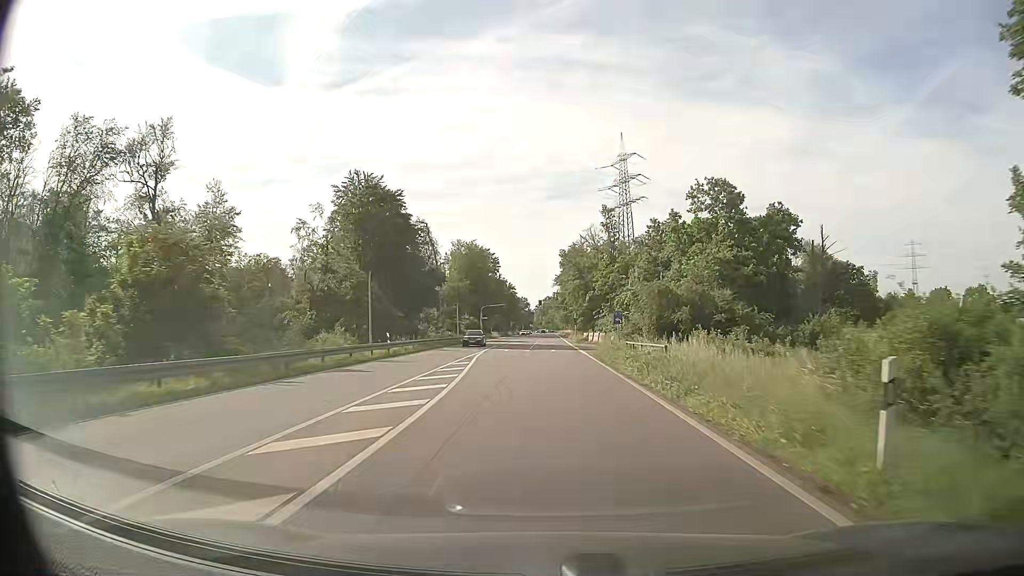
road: primary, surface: asphalt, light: Day
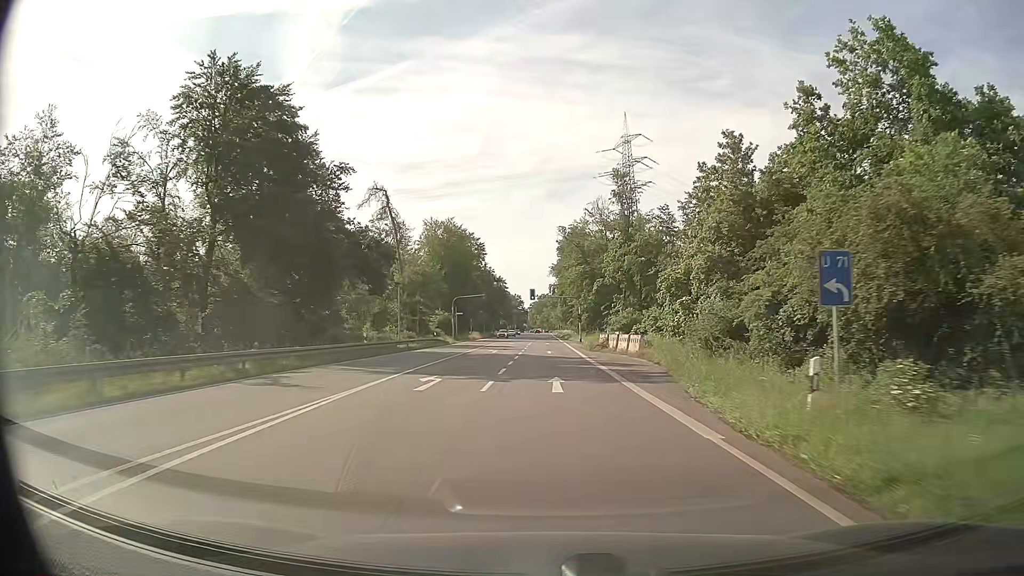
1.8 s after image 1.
(+0.5, +29.3) m; +1°
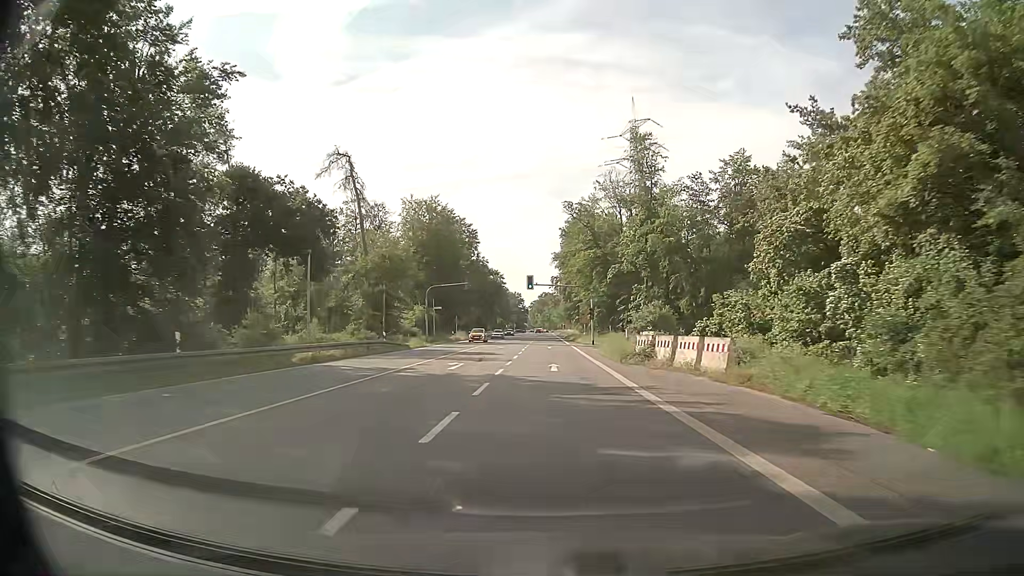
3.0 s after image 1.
(0.0, +19.4) m; 0°
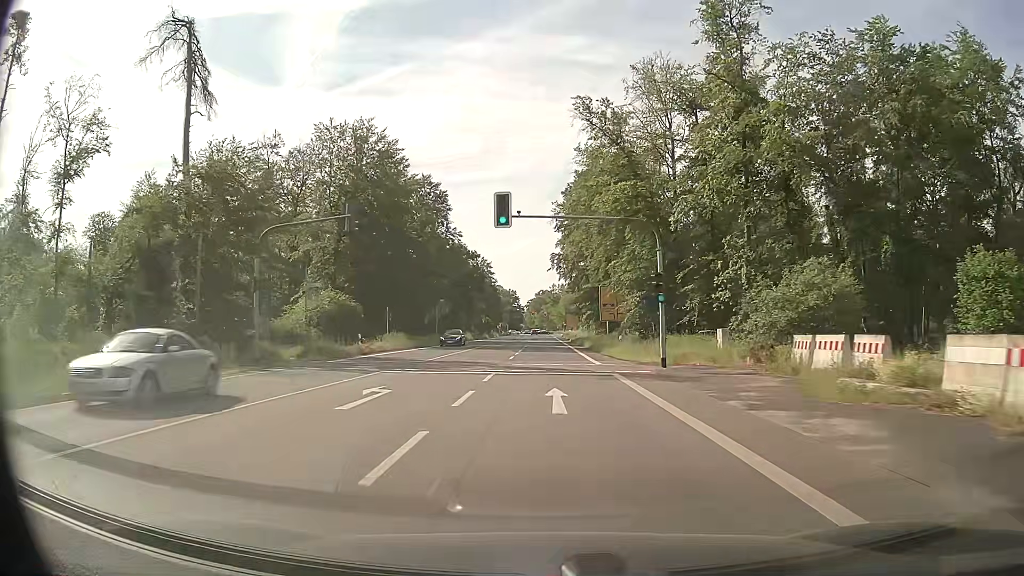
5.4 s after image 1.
(+0.1, +38.6) m; 0°
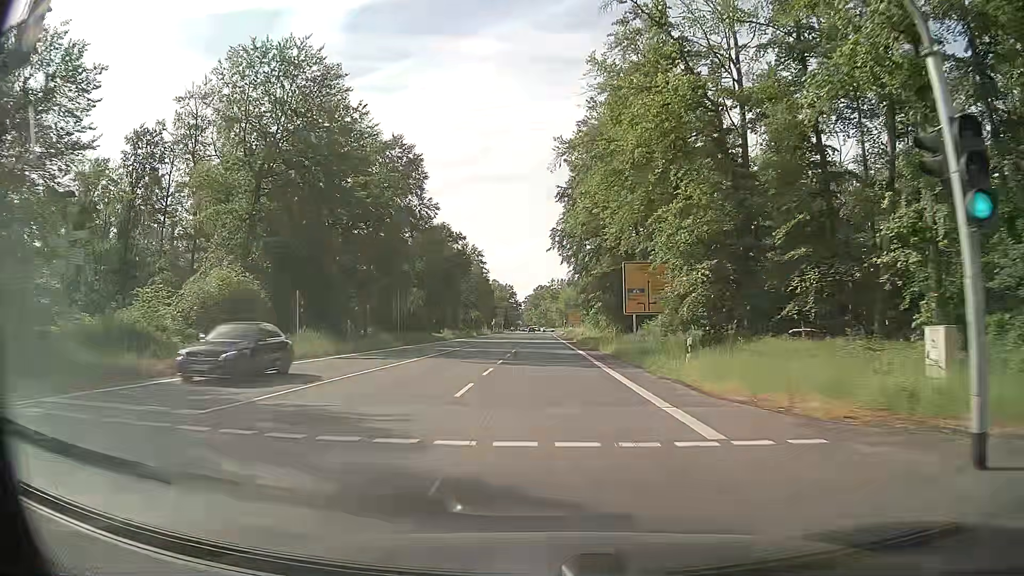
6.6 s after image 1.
(0.0, +19.0) m; 0°
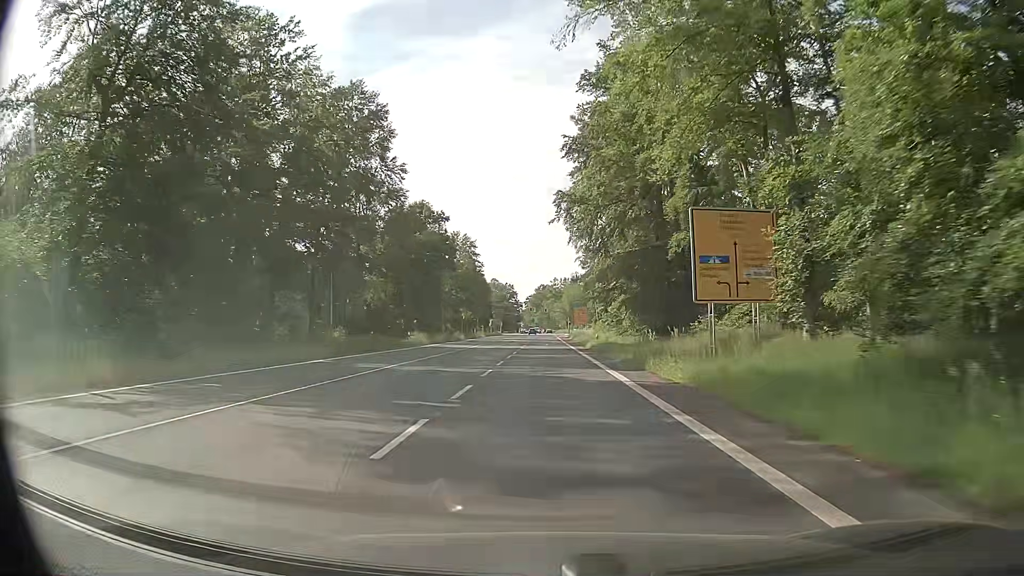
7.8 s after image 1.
(-0.1, +18.6) m; -1°
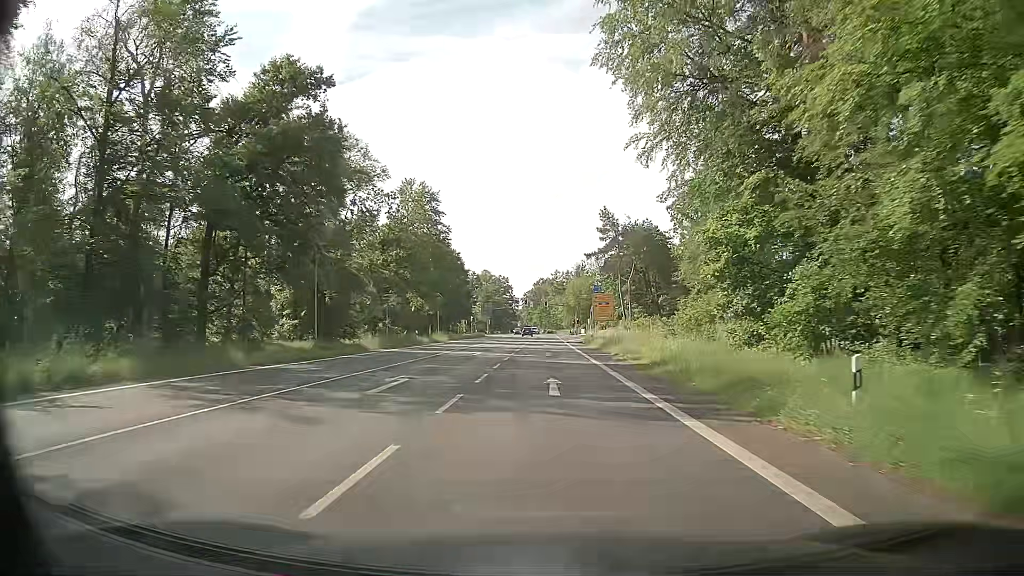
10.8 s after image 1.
(+0.1, +44.9) m; 0°
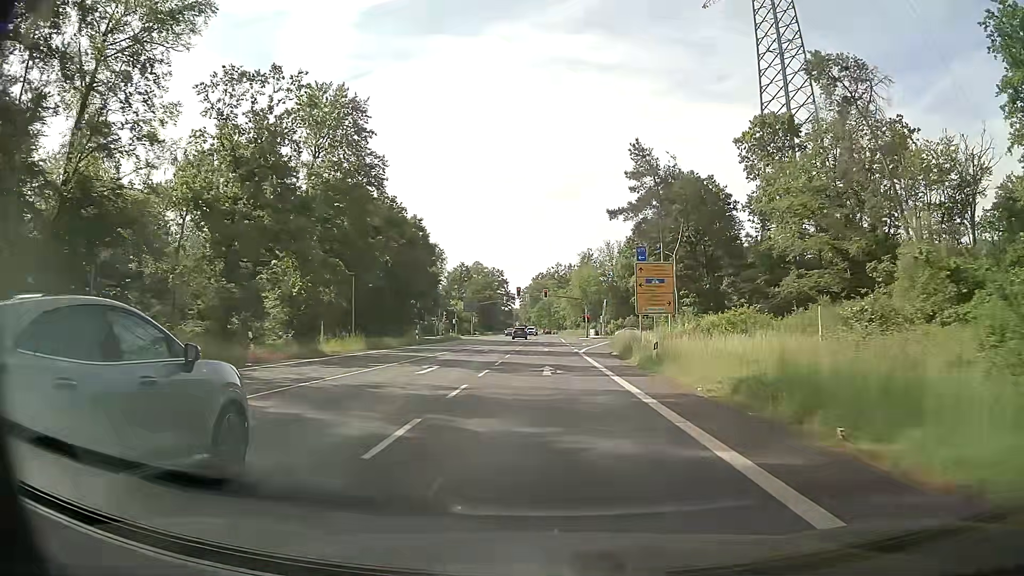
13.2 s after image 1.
(-0.1, +34.3) m; 0°
(0, +10) (0, +20) (0, +30) (0, +40) (0, +50) (0, +60) (0, +70) (0, +80) (0, +90) (0, +100) m
